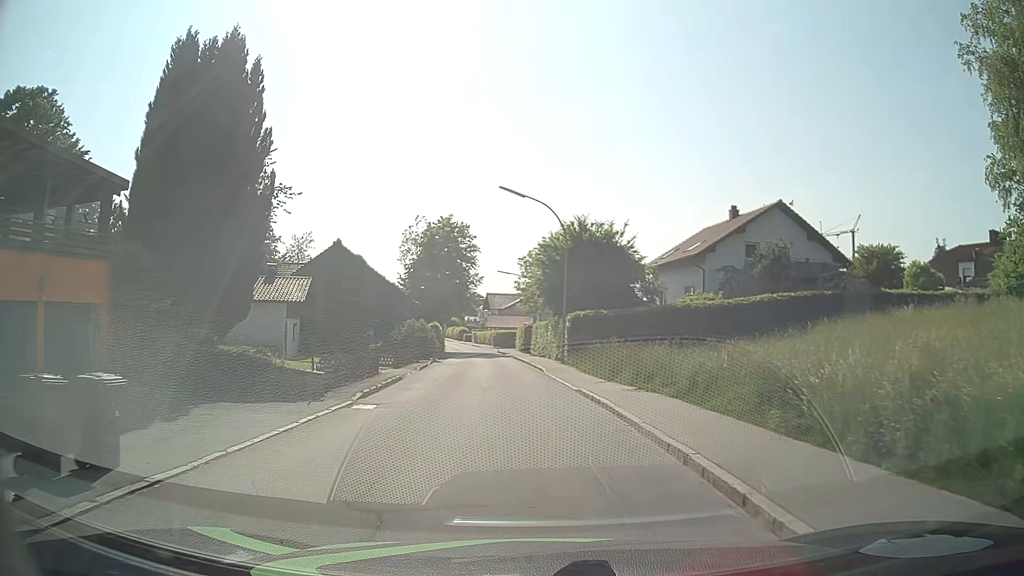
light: Day
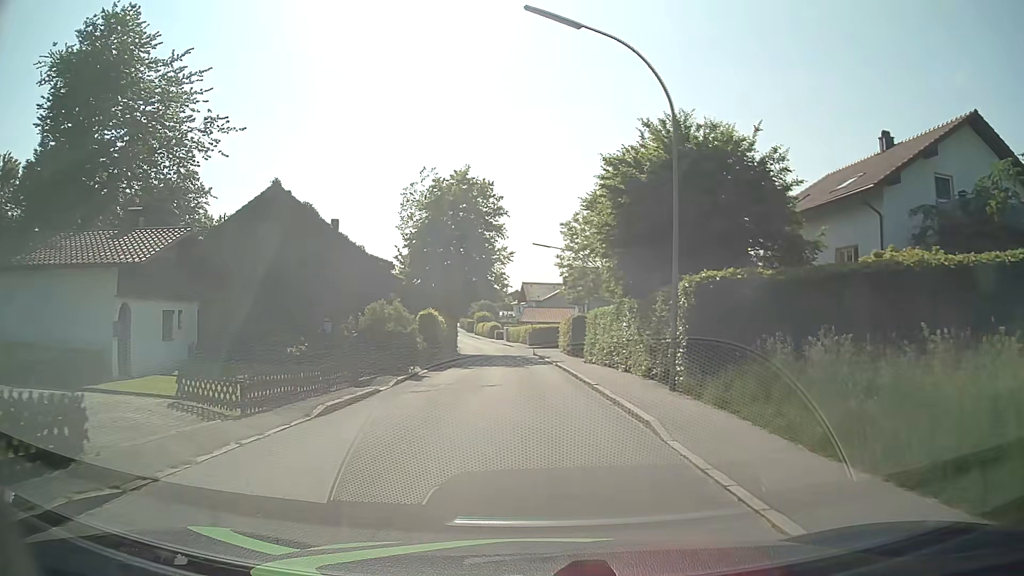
(-0.7, +17.9) m; -4°
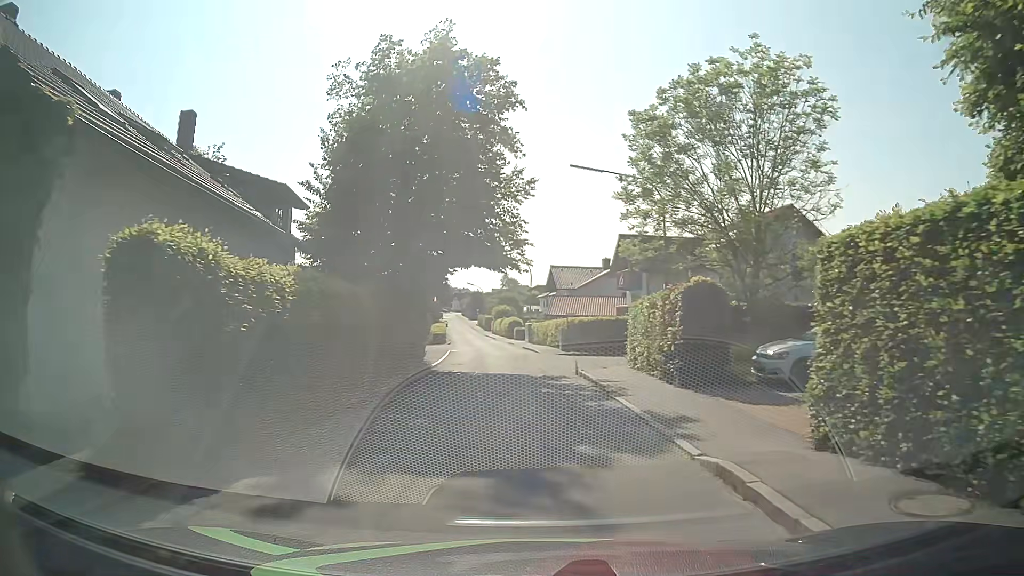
(-0.4, +22.8) m; -2°
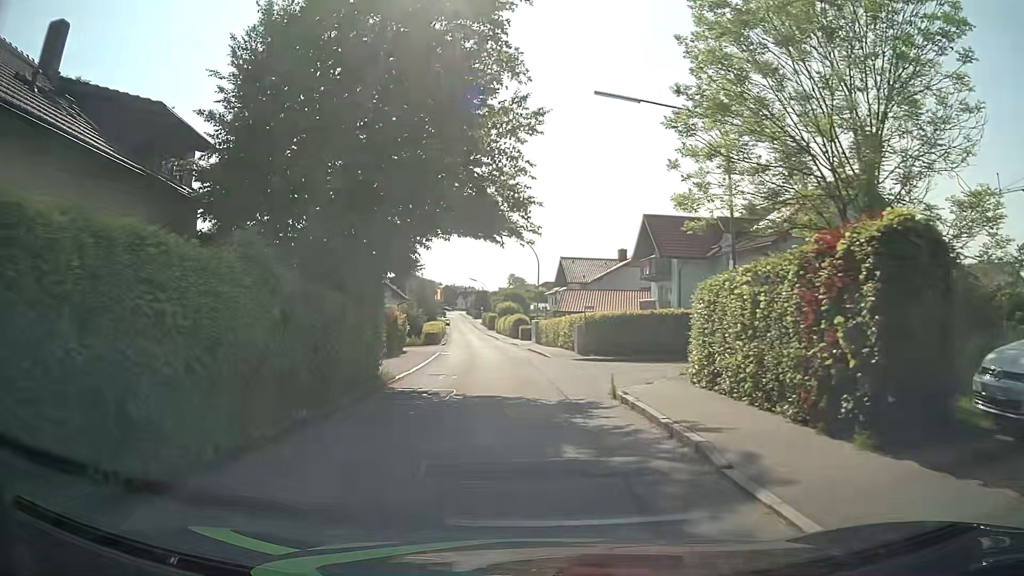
(-0.2, +8.2) m; -1°
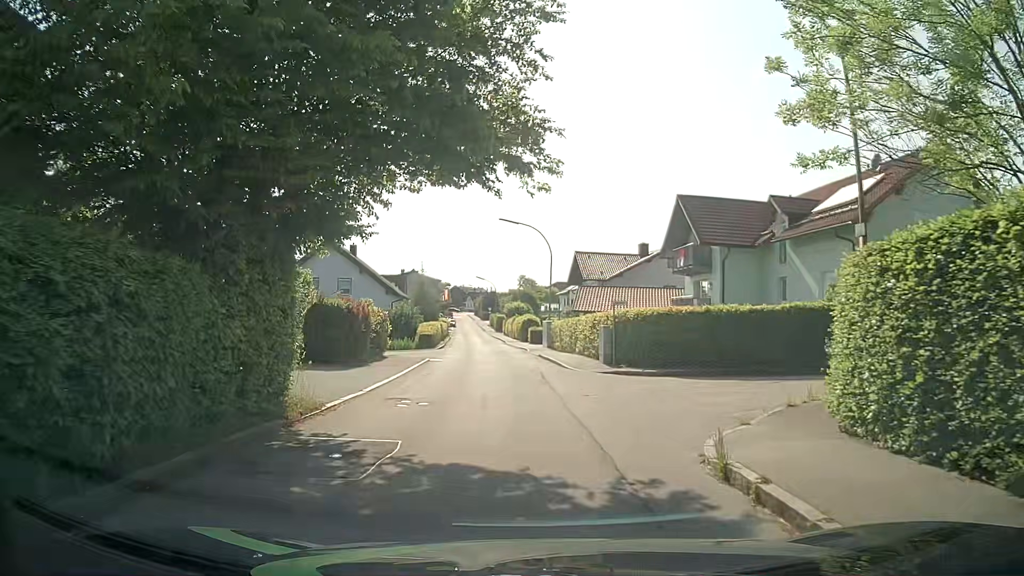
(-0.1, +7.1) m; -1°
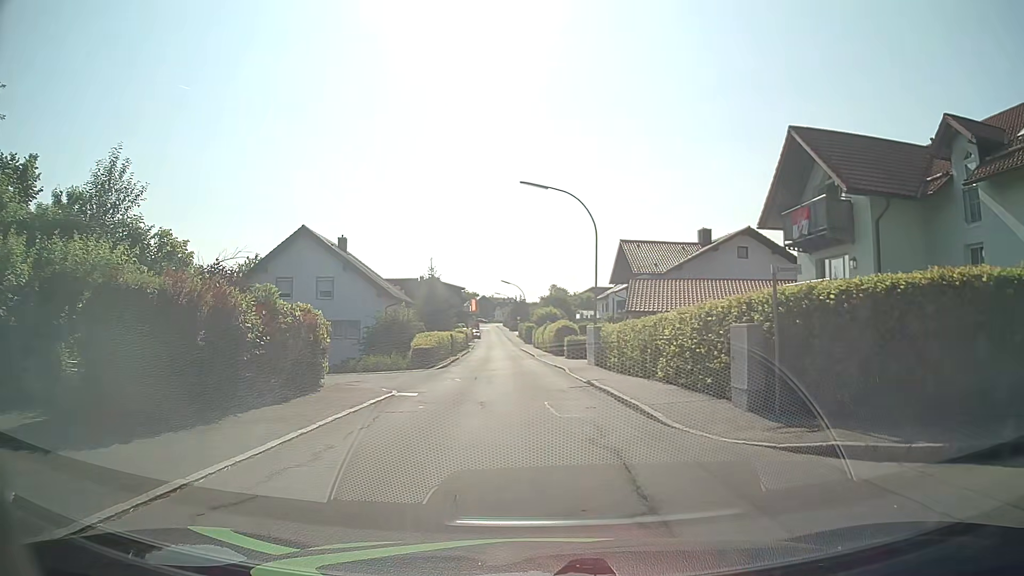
(-0.1, +13.1) m; -1°
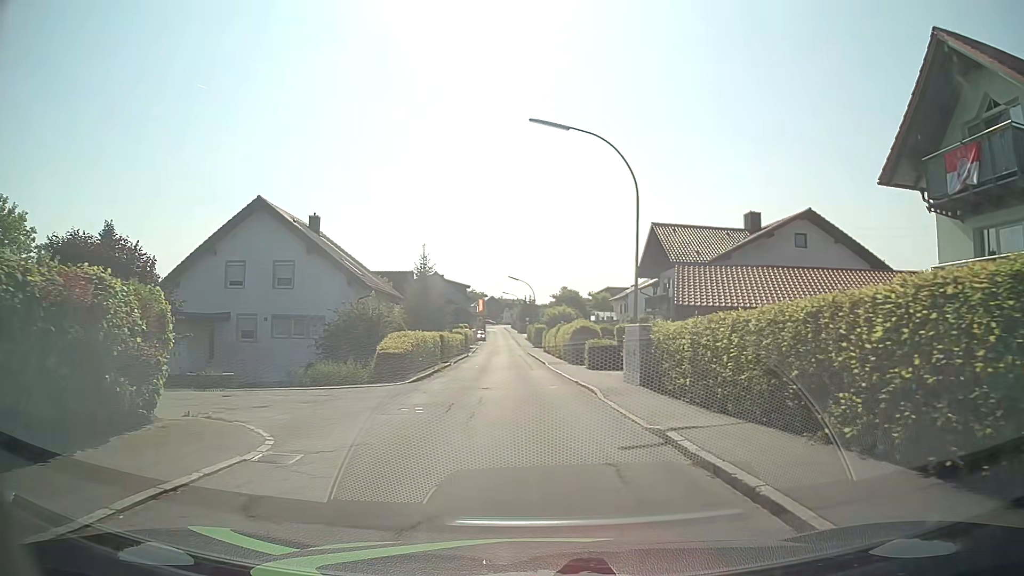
(-0.3, +9.7) m; -2°
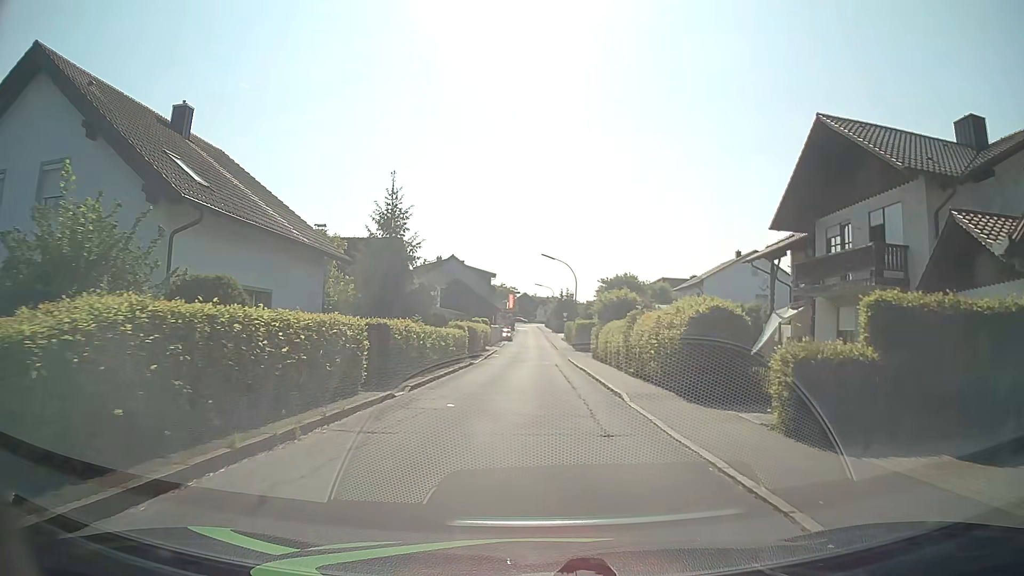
(-0.5, +21.7) m; -3°
(0, +10) (0, +20) (0, +30) (0, +40) (0, +50) (0, +60) (0, +70) (0, +80) (0, +90) (0, +100) m
